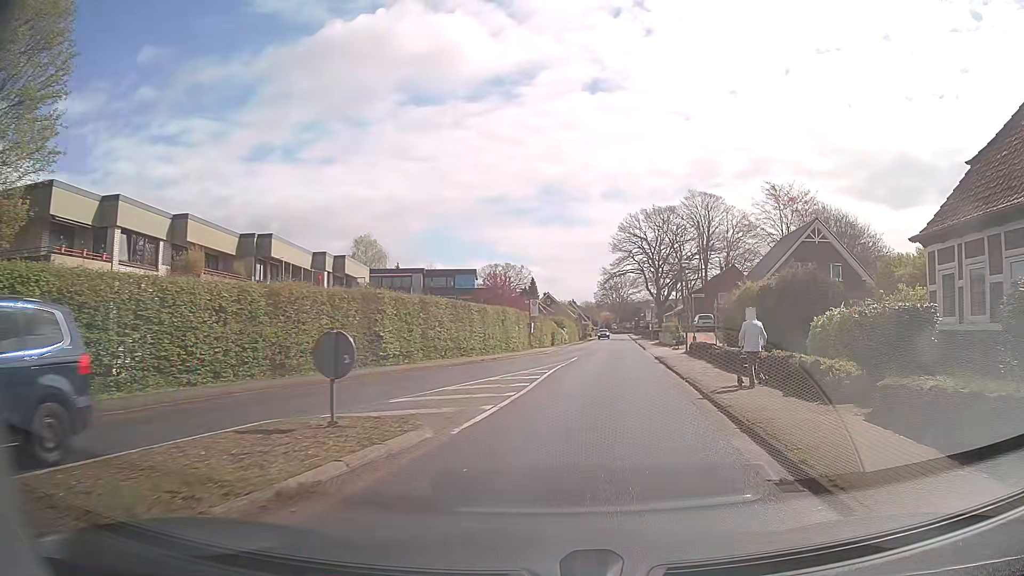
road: tertiary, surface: asphalt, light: Day
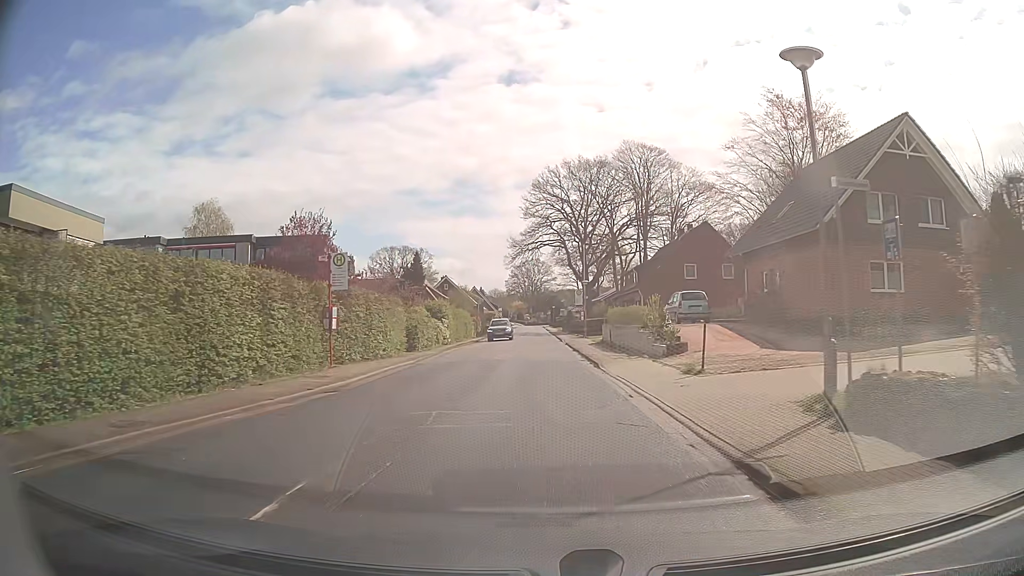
(+3.3, +27.8) m; +9°
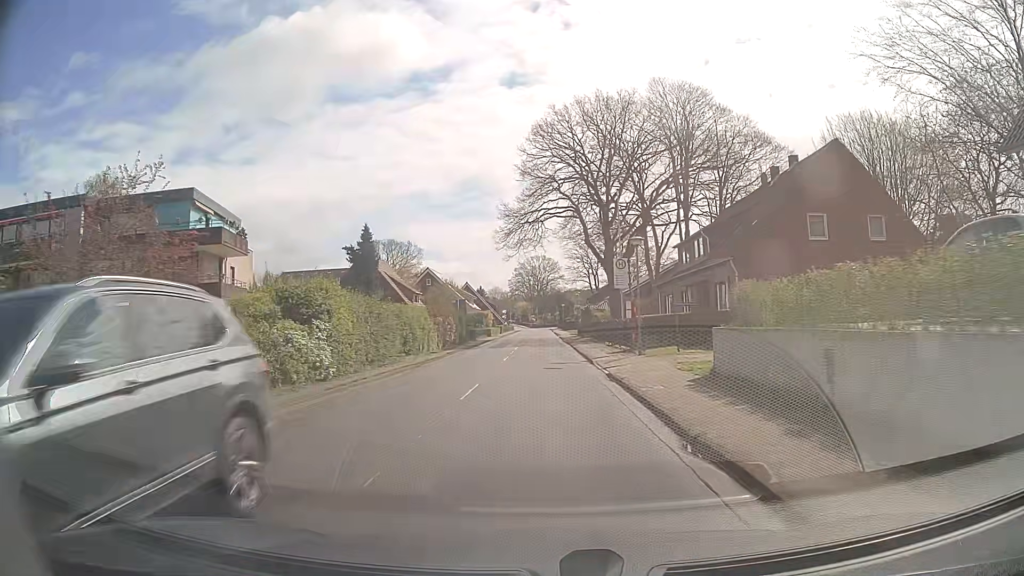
(0.0, +25.2) m; -1°
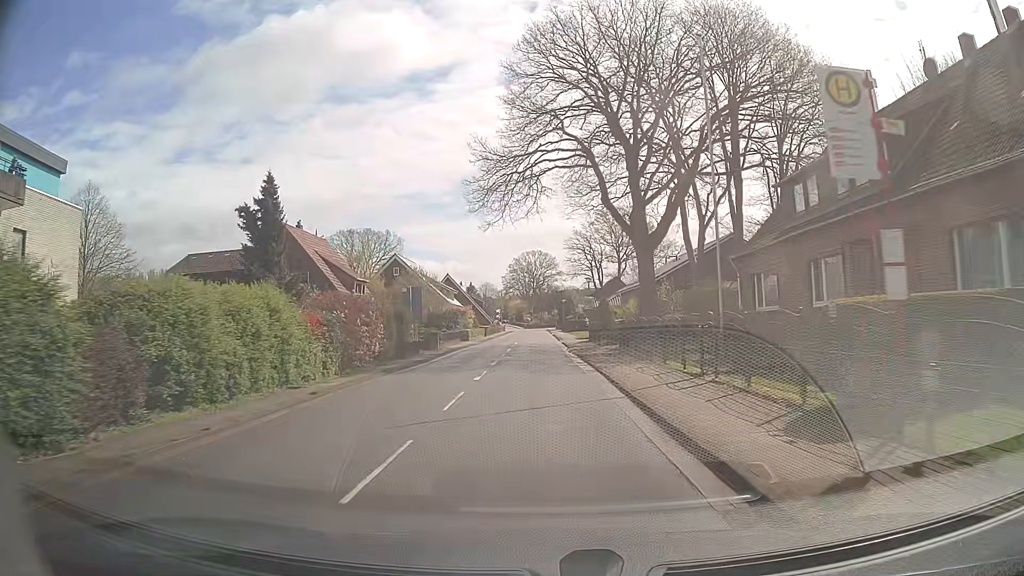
(+0.1, +20.2) m; 0°
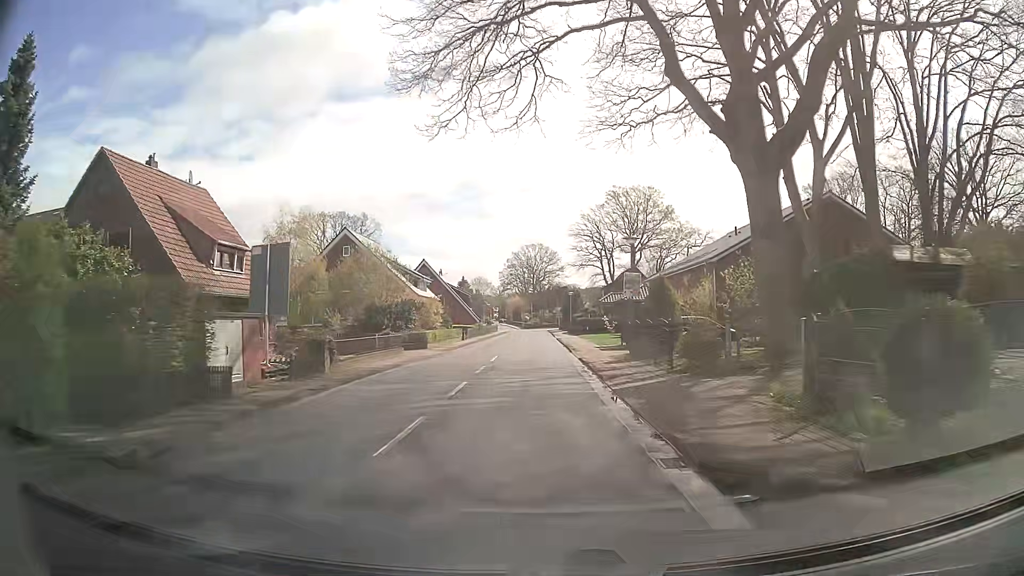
(+0.1, +21.1) m; 0°
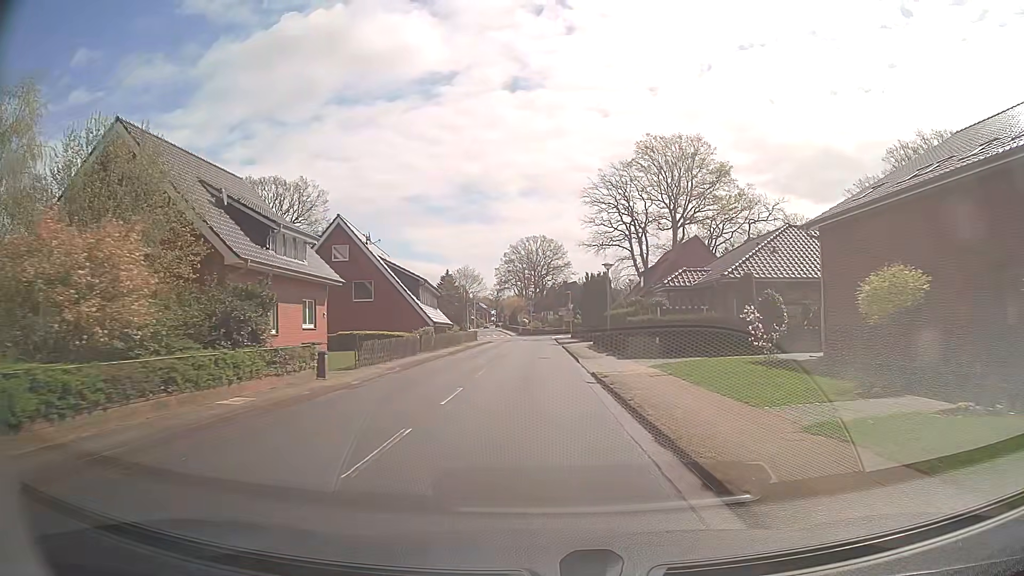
(-0.2, +35.4) m; 0°
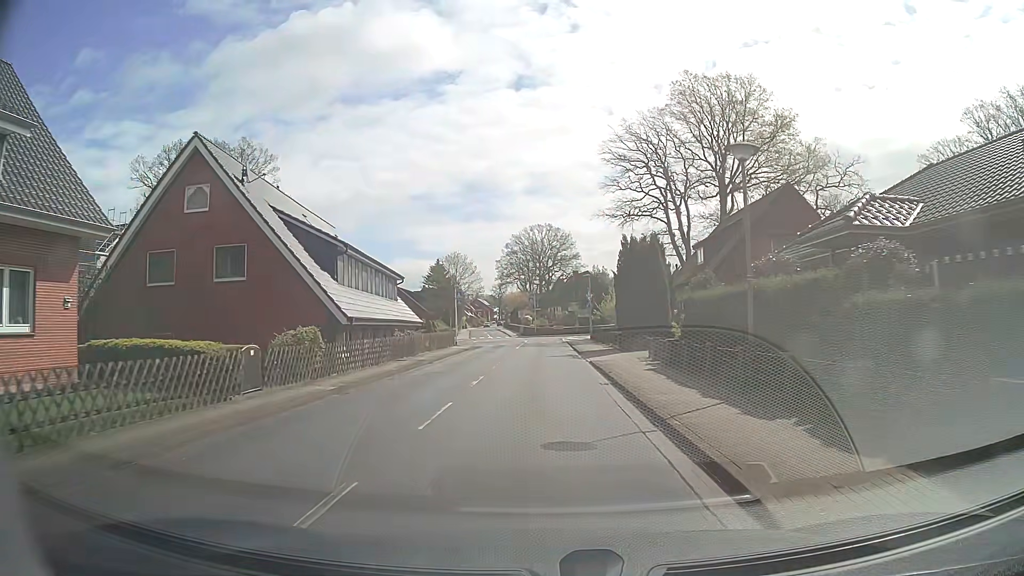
(-0.2, +21.0) m; -1°
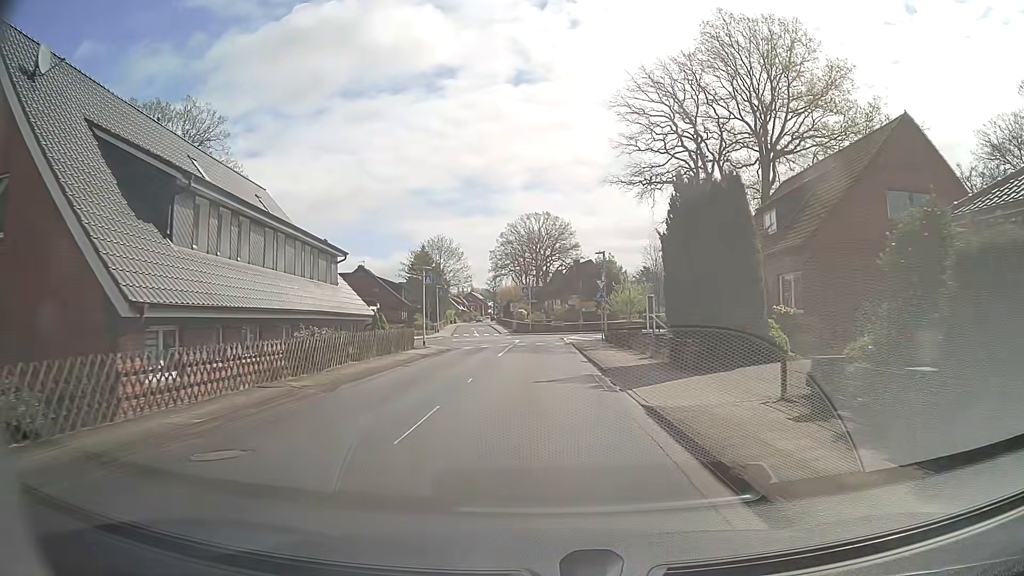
(+0.1, +13.1) m; 0°
